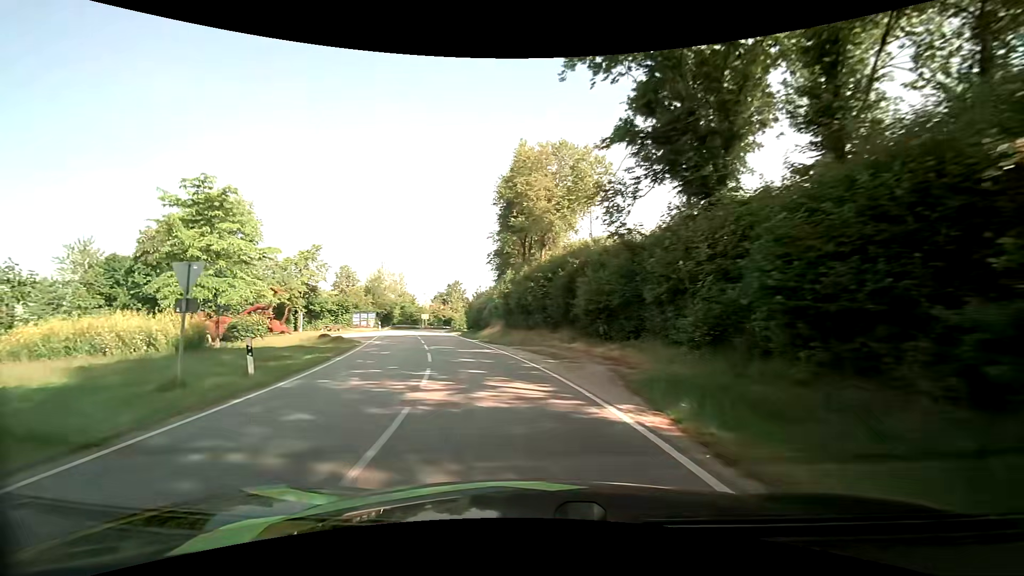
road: tertiary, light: Day
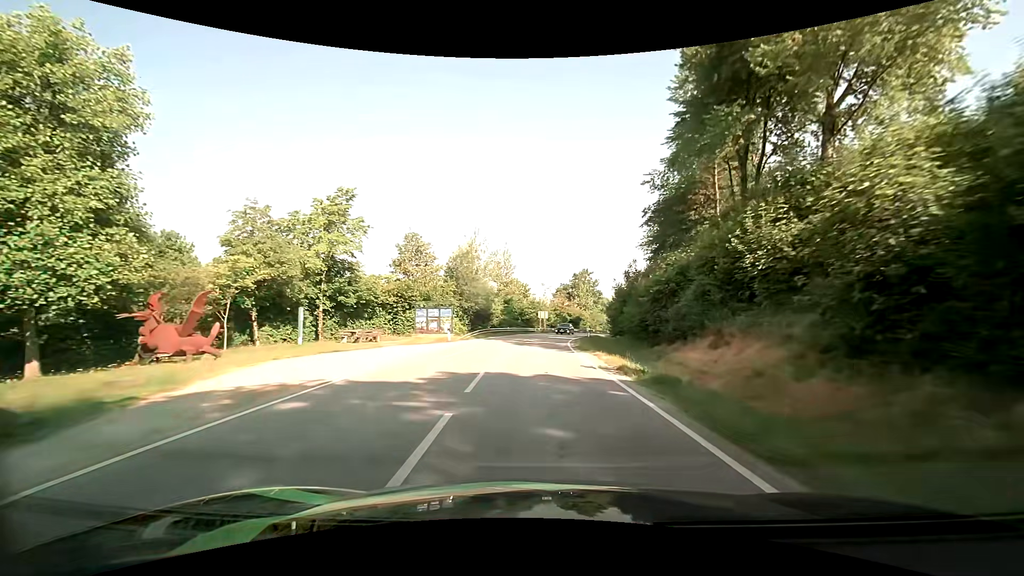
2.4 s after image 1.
(-6.2, +30.9) m; -15°
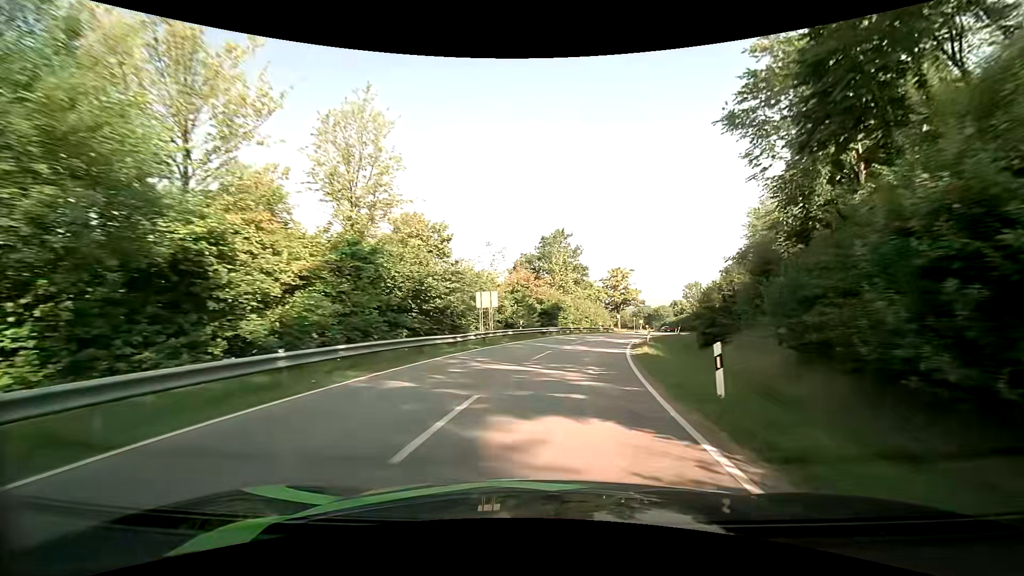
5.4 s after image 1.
(+0.9, +41.2) m; +4°
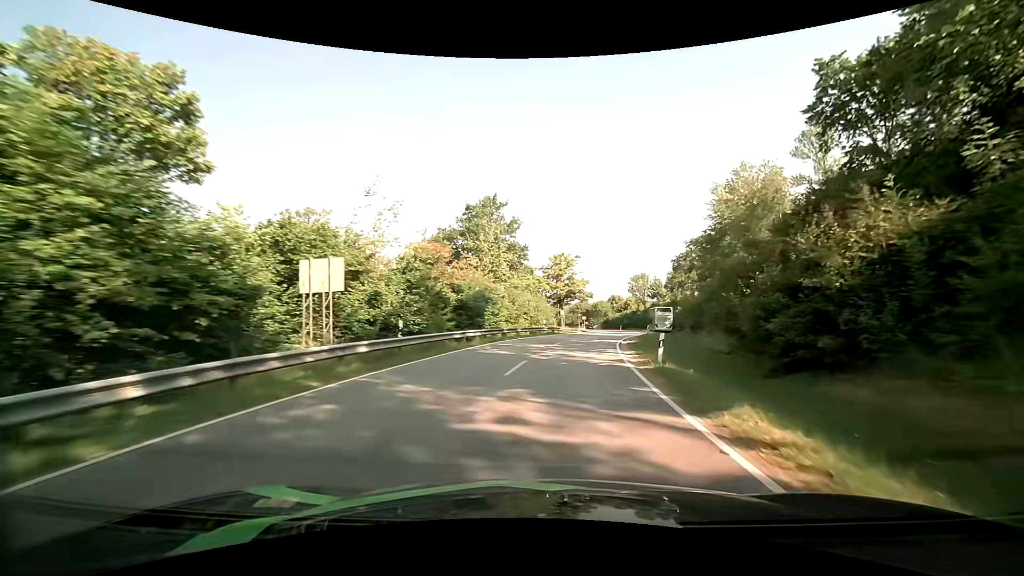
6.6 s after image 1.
(+1.0, +17.1) m; +7°
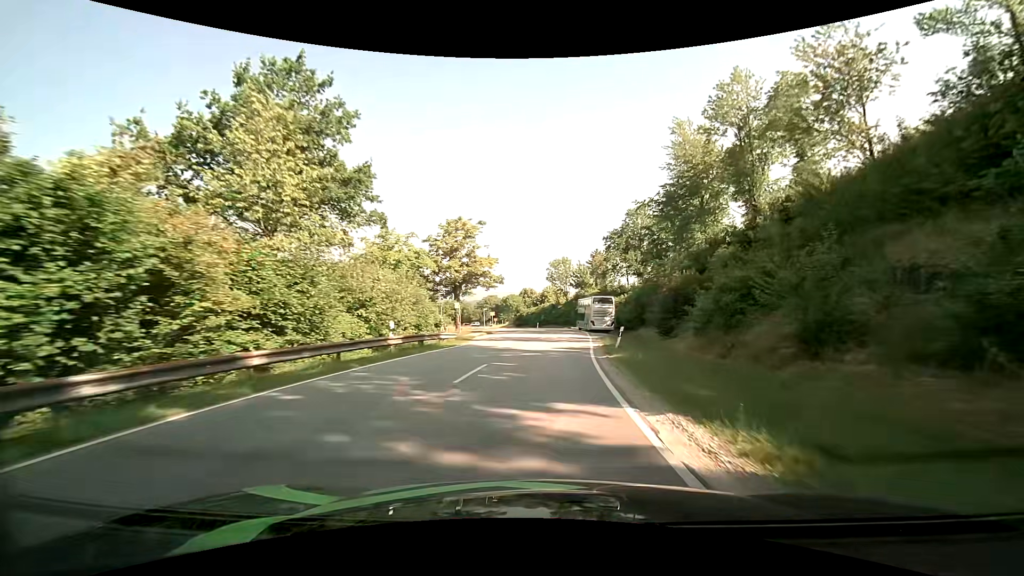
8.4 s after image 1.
(+2.4, +25.0) m; +10°
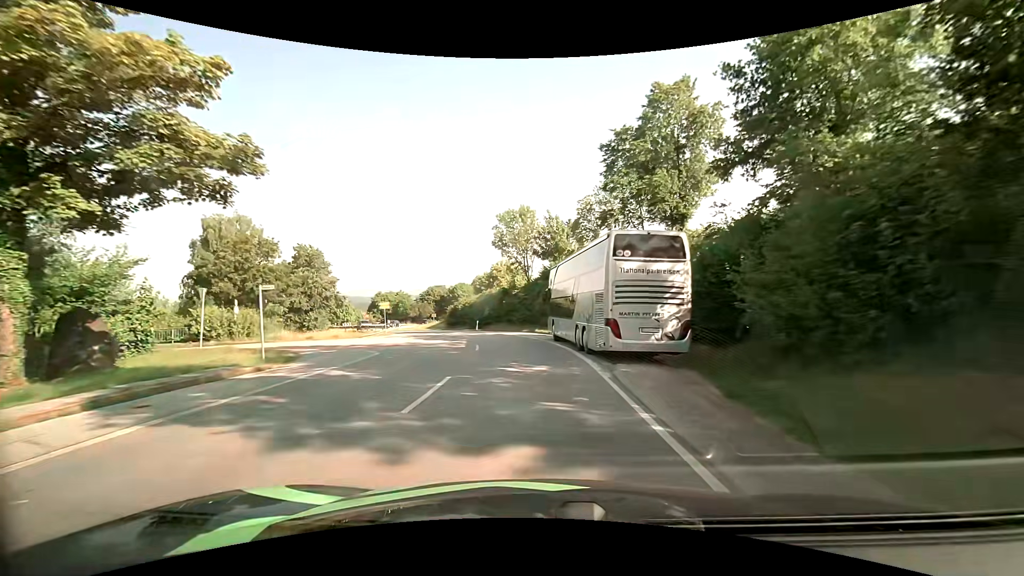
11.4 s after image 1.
(+2.6, +39.0) m; +5°
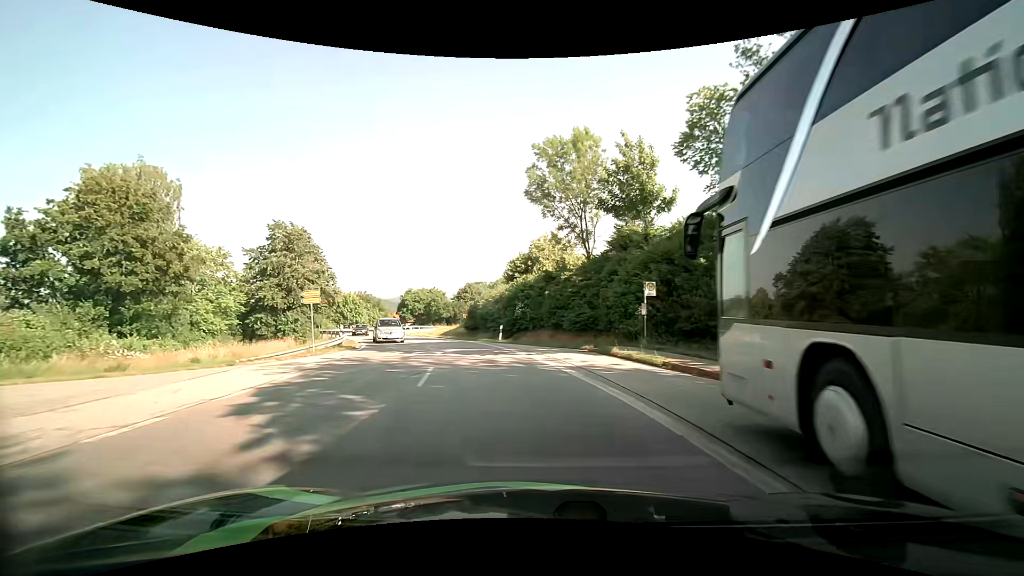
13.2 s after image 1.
(-0.9, +21.6) m; -5°
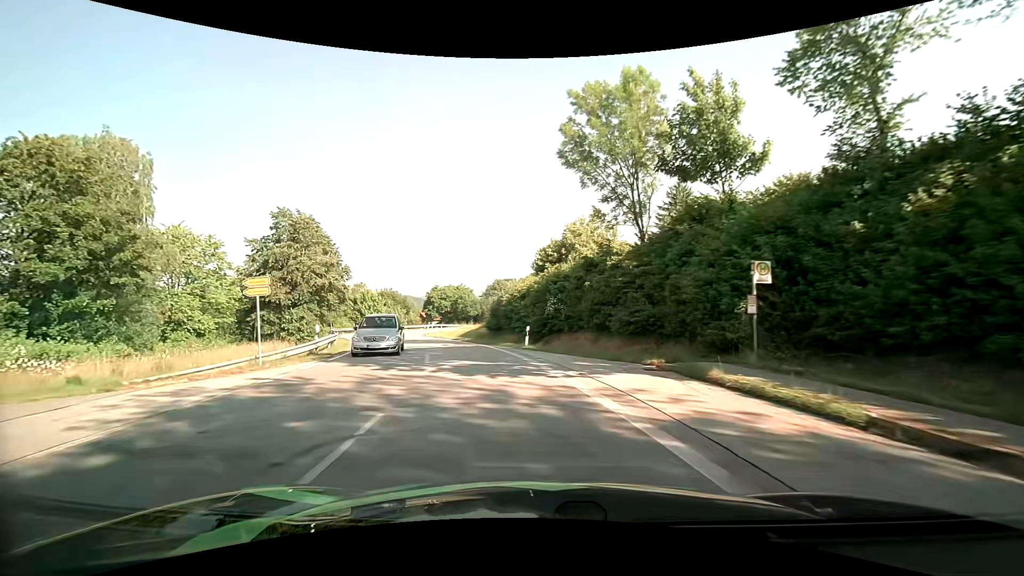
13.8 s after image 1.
(-0.2, +6.9) m; -2°
(-1, +10) (-3, +20) (-6, +29) (-10, +38) (-14, +48) (-17, +57) (-18, +67) (-17, +77) (-14, +86) (-10, +96) m
